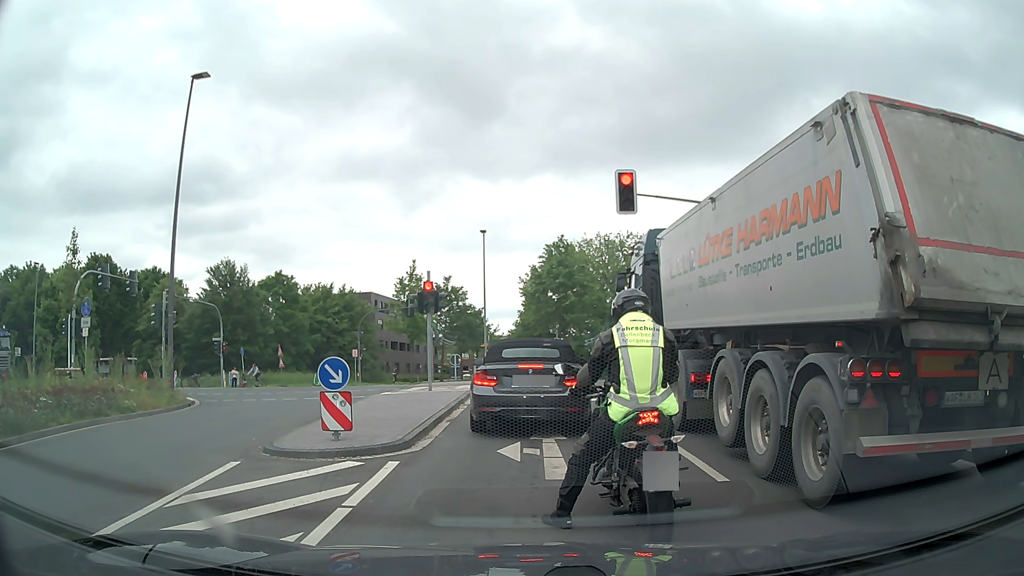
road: secondary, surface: asphalt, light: Day
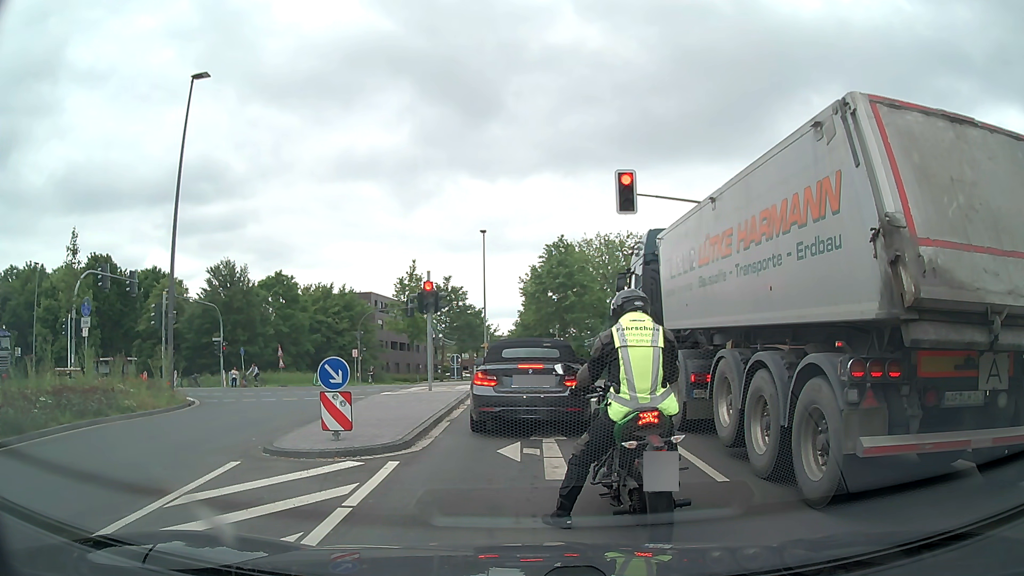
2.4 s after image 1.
(0.0, 0.0) m; 0°
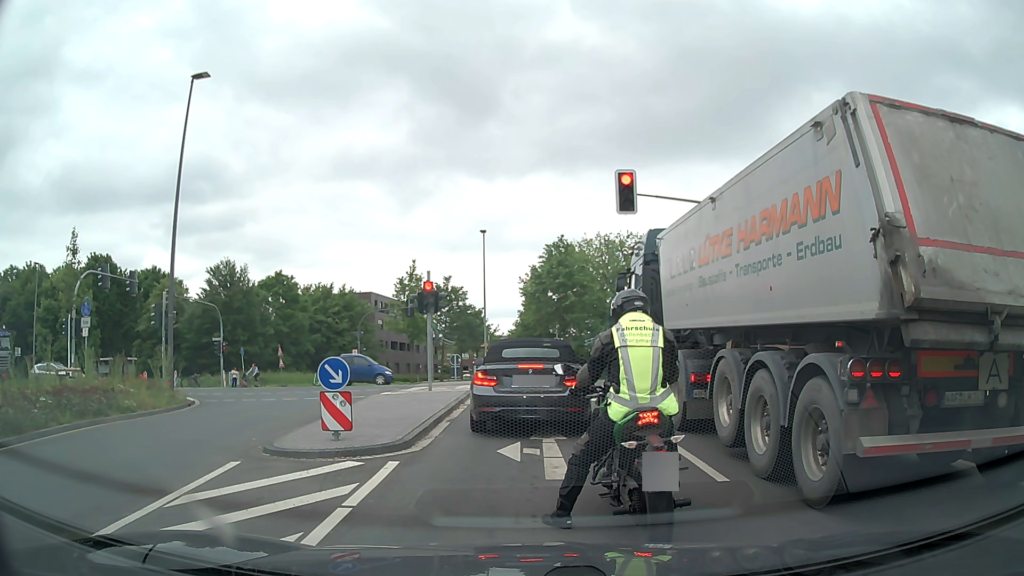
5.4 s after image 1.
(0.0, 0.0) m; 0°
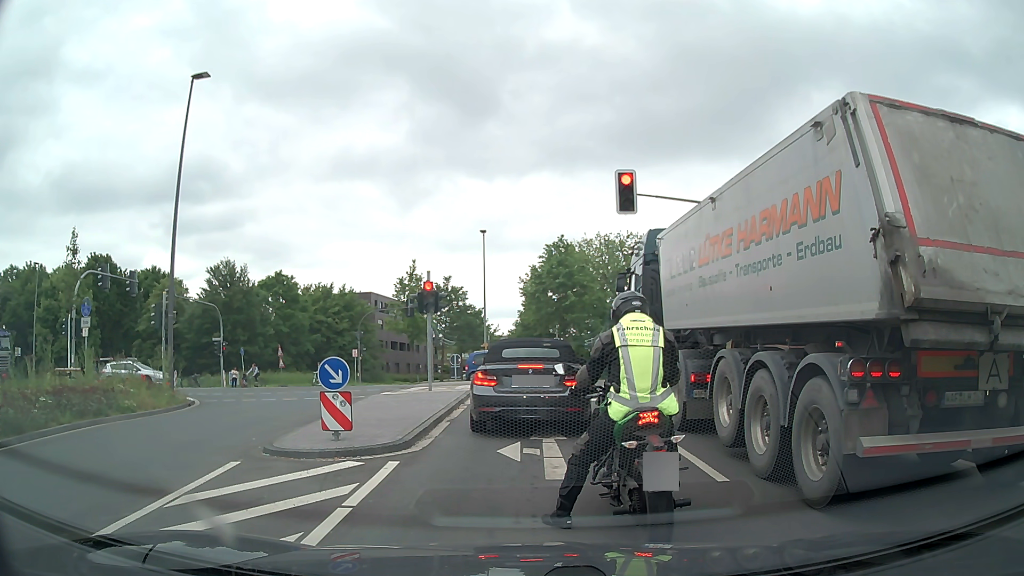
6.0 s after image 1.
(0.0, 0.0) m; 0°
